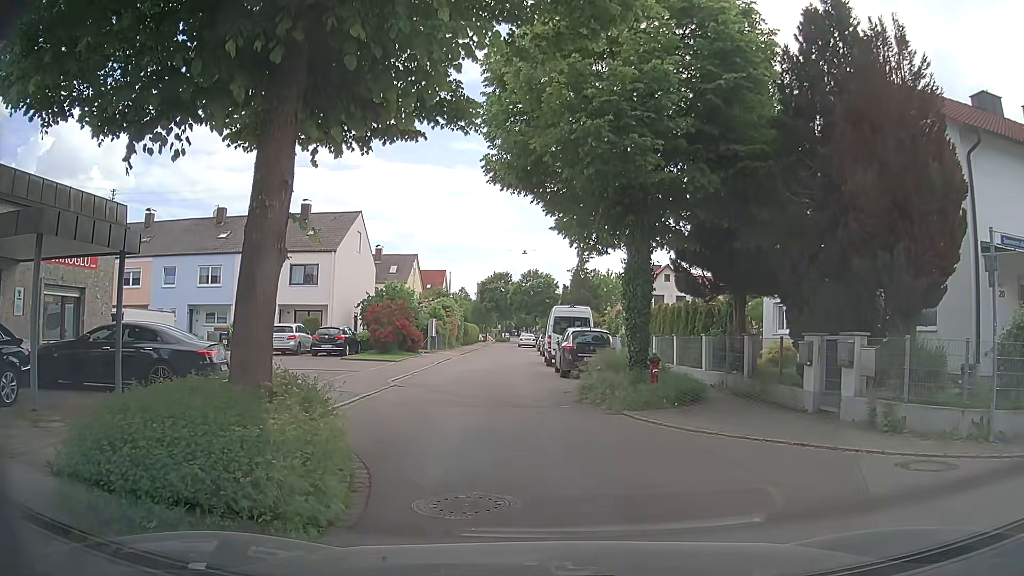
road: residential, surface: asphalt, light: Day
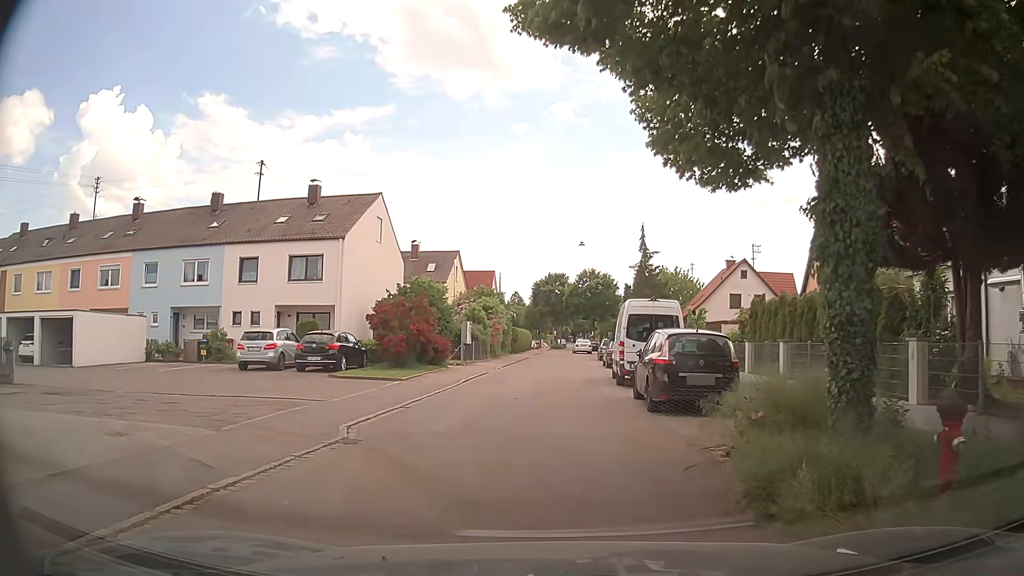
(-0.6, +9.1) m; -5°
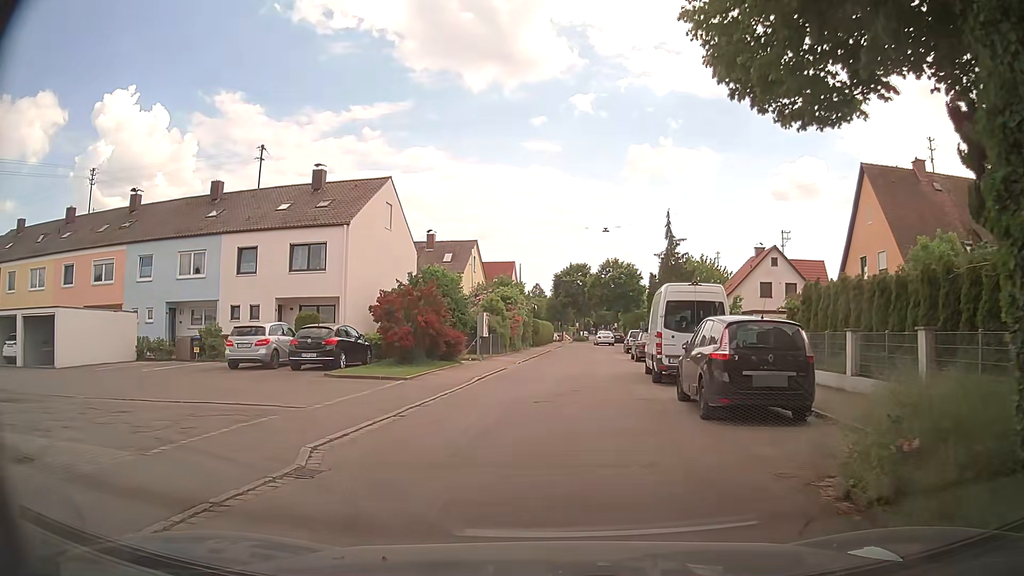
(-0.1, +2.8) m; -4°
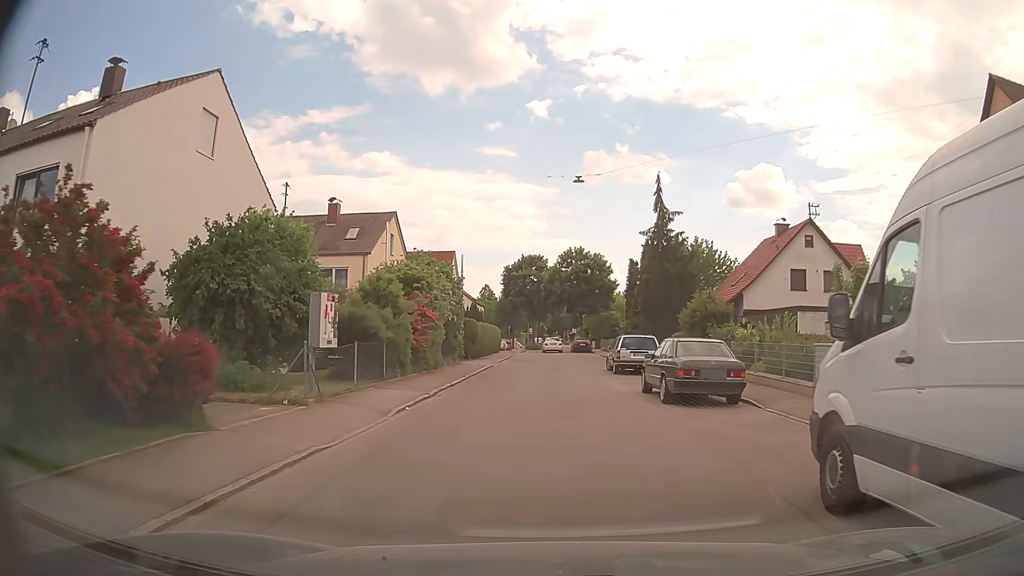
(+0.5, +17.2) m; +4°
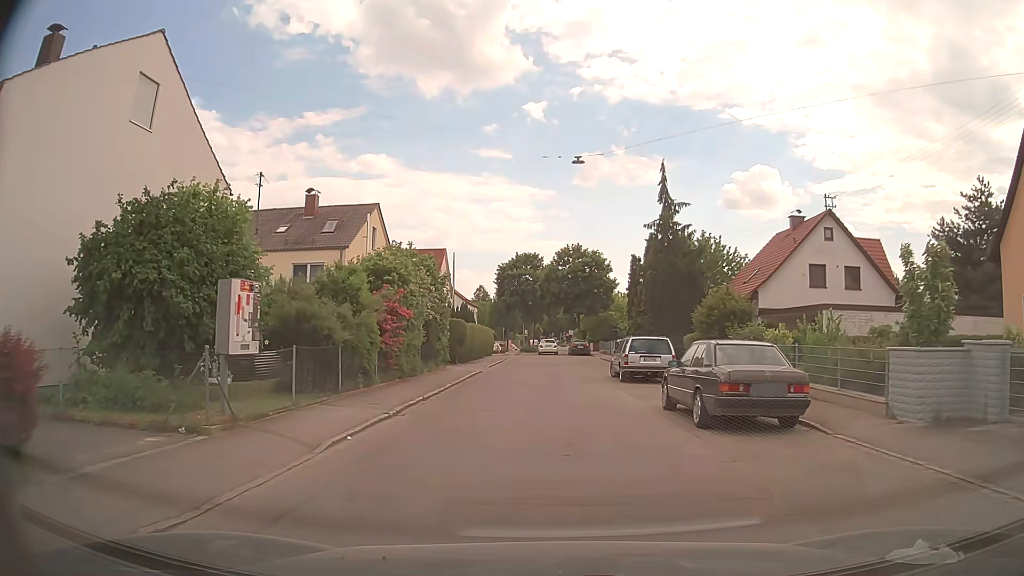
(0.0, +3.7) m; 0°
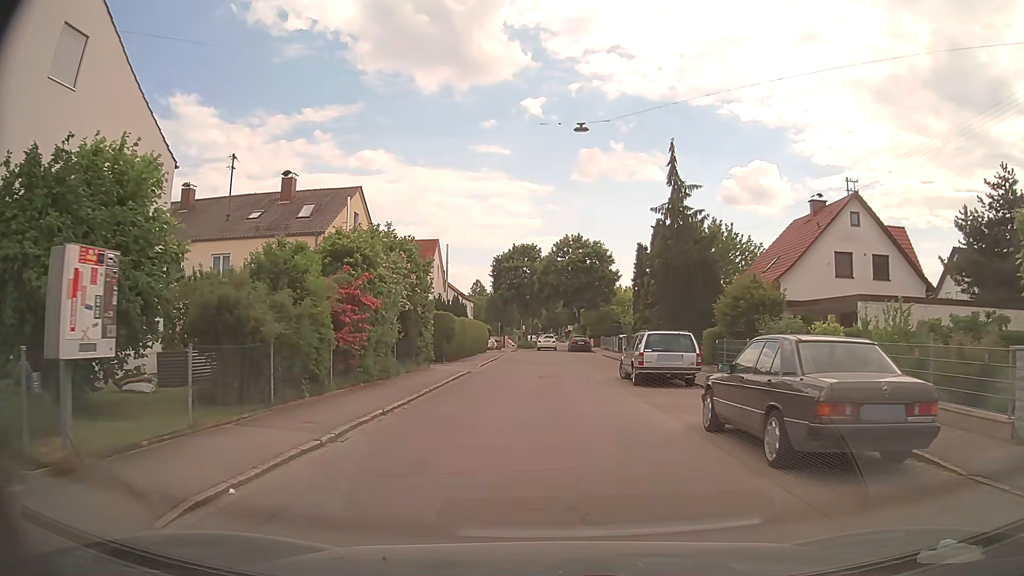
(0.0, +3.7) m; -1°
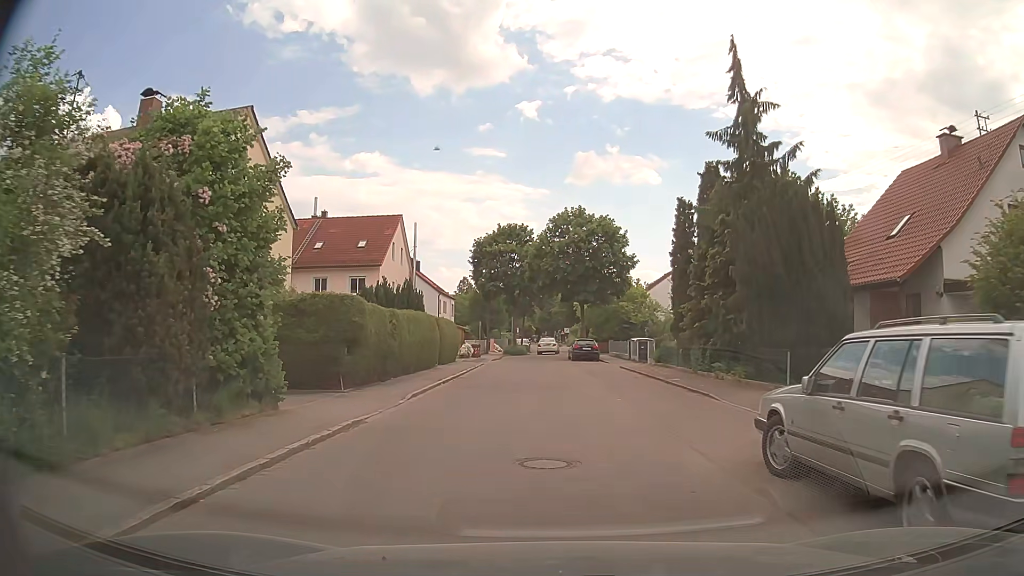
(+0.2, +14.8) m; +1°
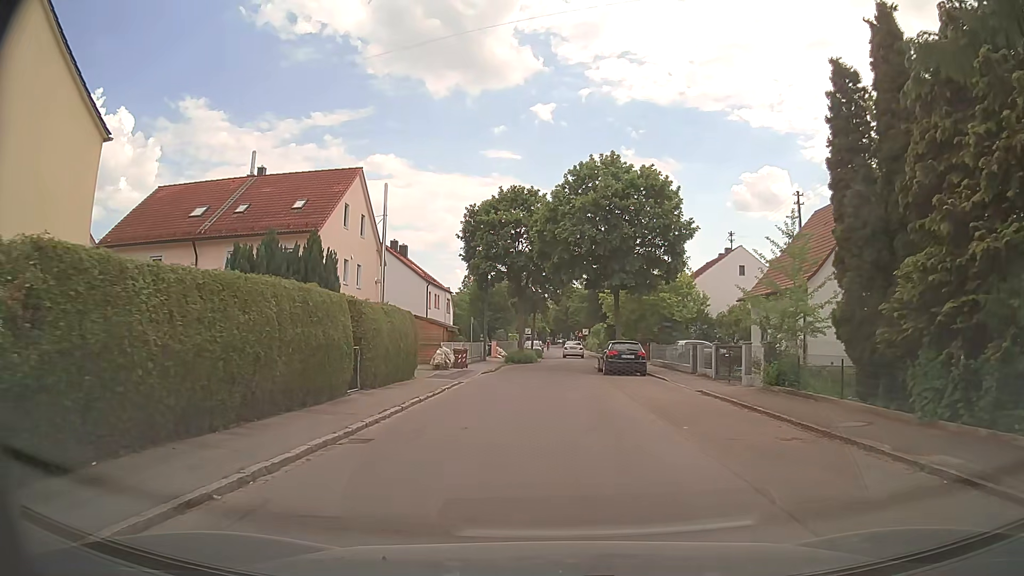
(-0.2, +15.2) m; -1°
